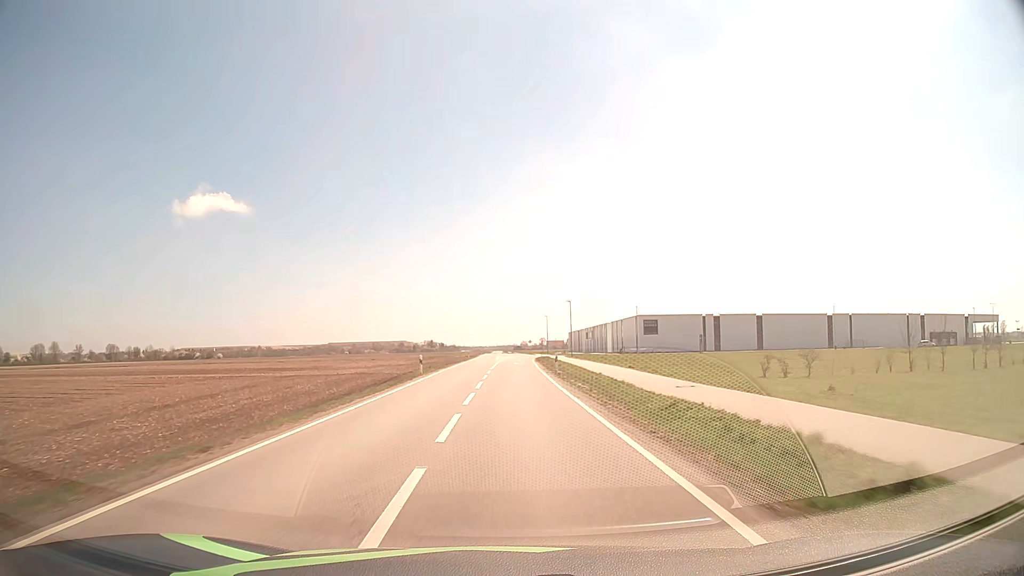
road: tertiary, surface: asphalt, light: Day
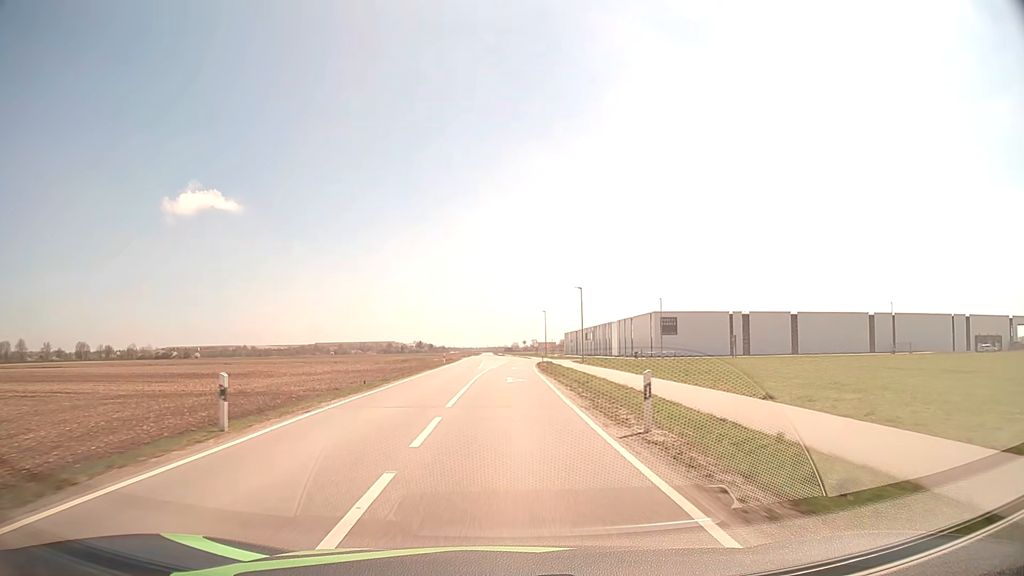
(+0.2, +24.5) m; +1°
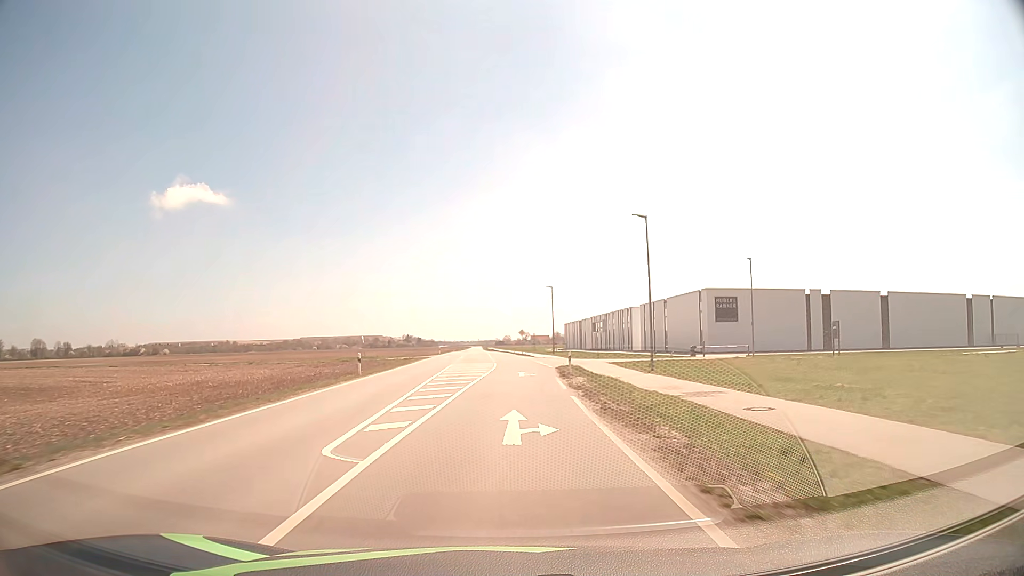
(+0.3, +37.4) m; +1°
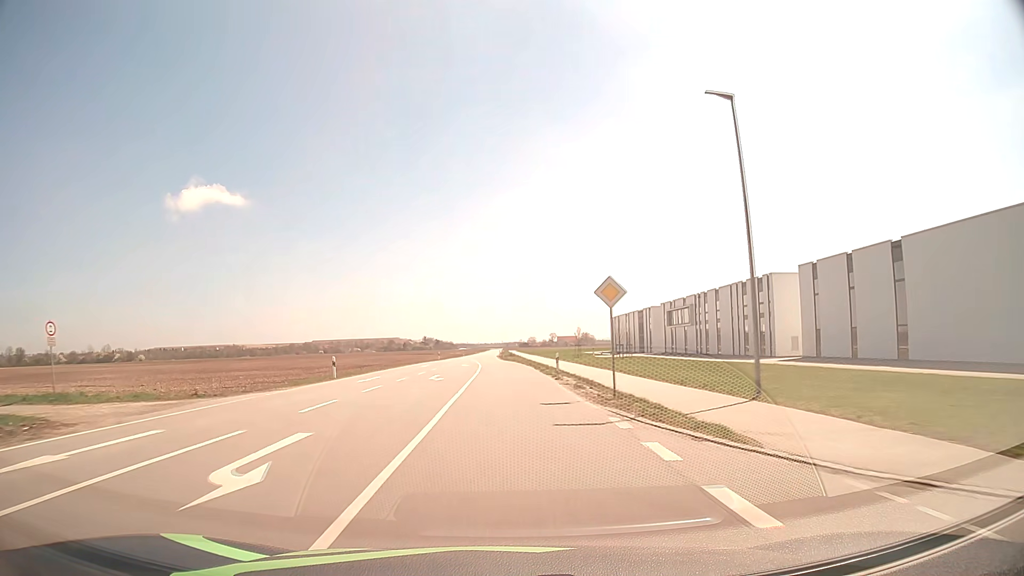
(-0.3, +63.1) m; -2°
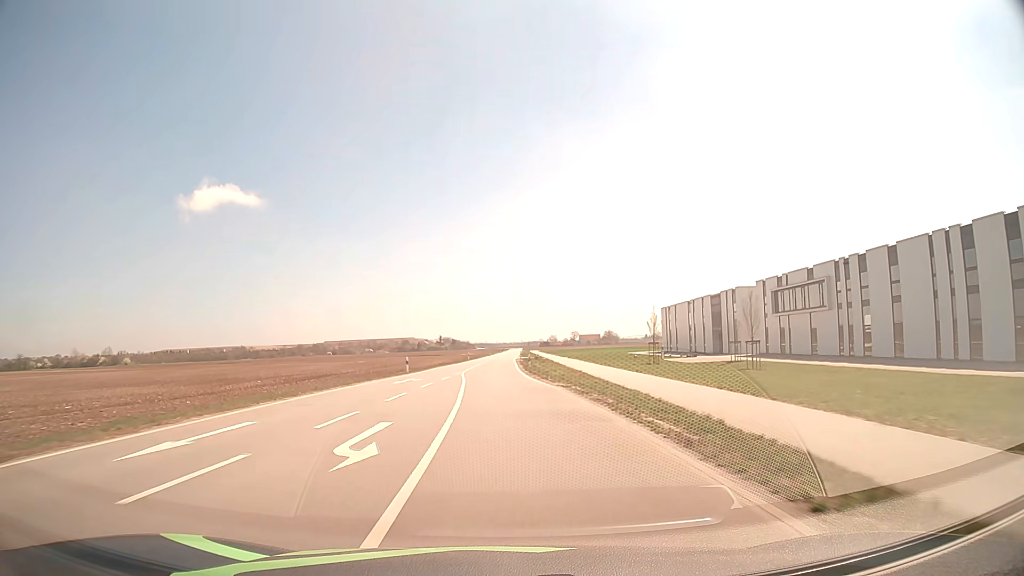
(-0.7, +38.2) m; -2°
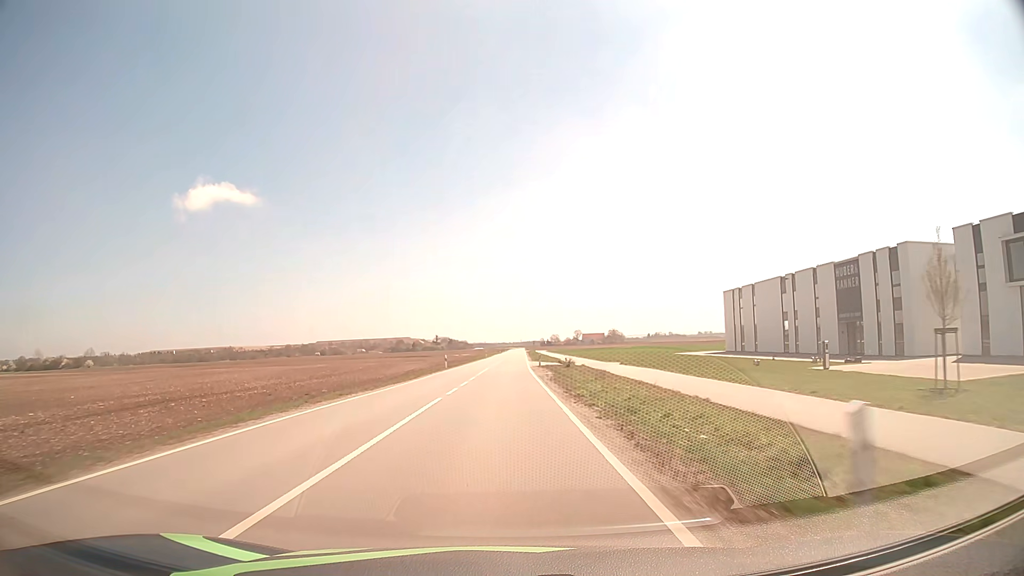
(-0.6, +38.5) m; 0°
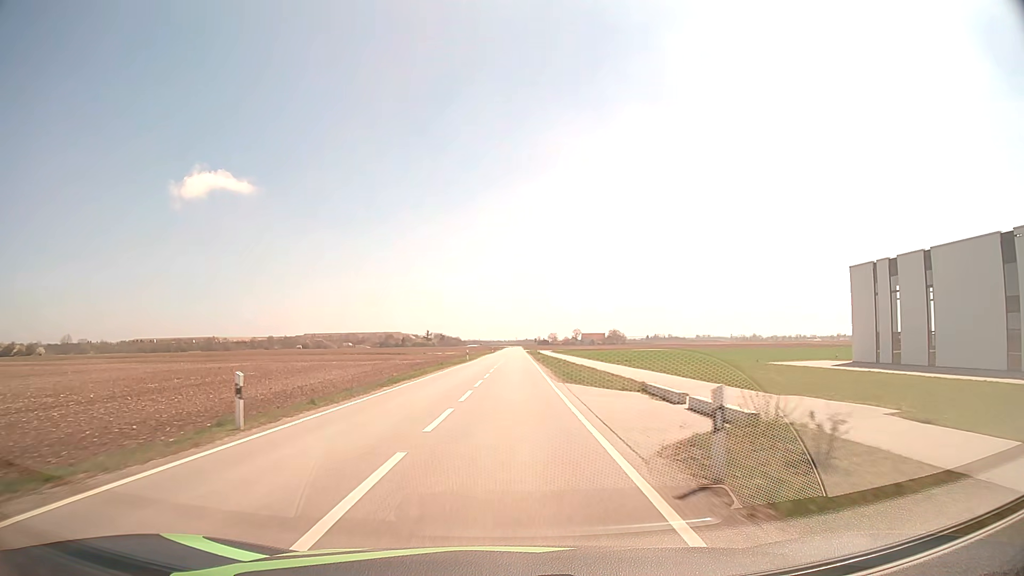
(+0.1, +38.9) m; 0°
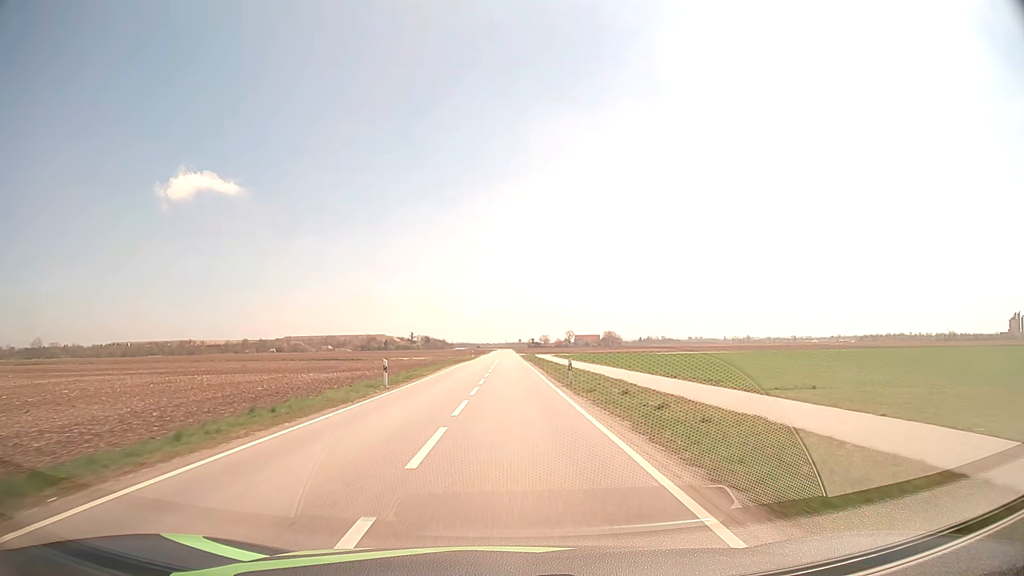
(+0.3, +39.4) m; +1°
(0, +10) (0, +20) (0, +30) (0, +40) (0, +50) (0, +60) (0, +70) (0, +80) (0, +90) (0, +100) m
